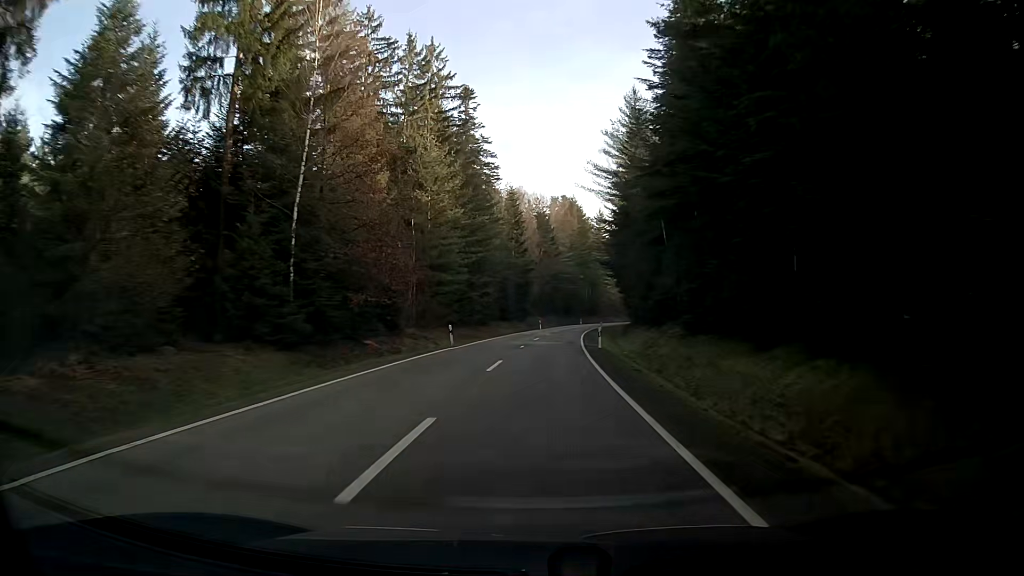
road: secondary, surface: asphalt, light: Day
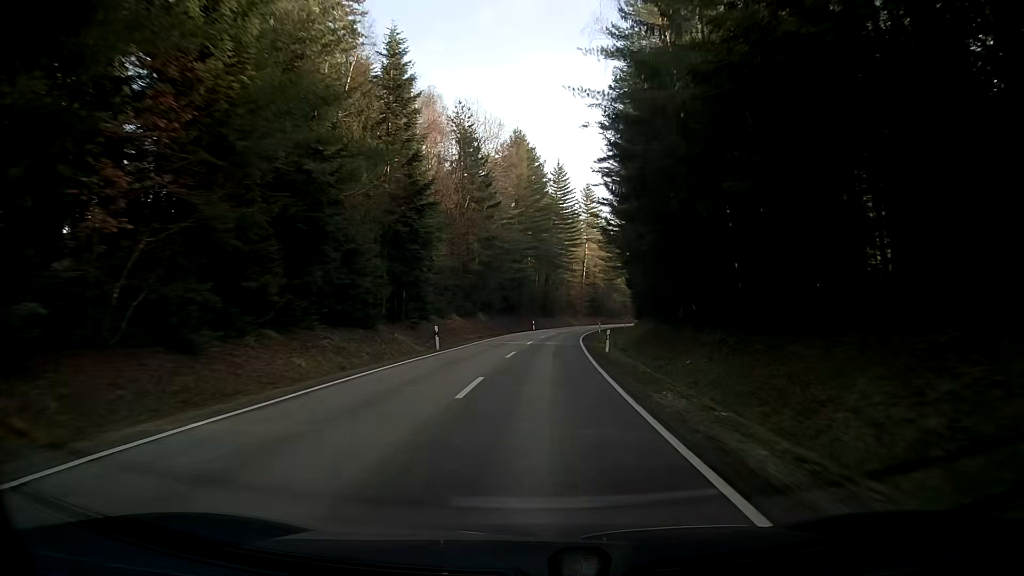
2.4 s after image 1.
(+2.6, +54.9) m; +5°
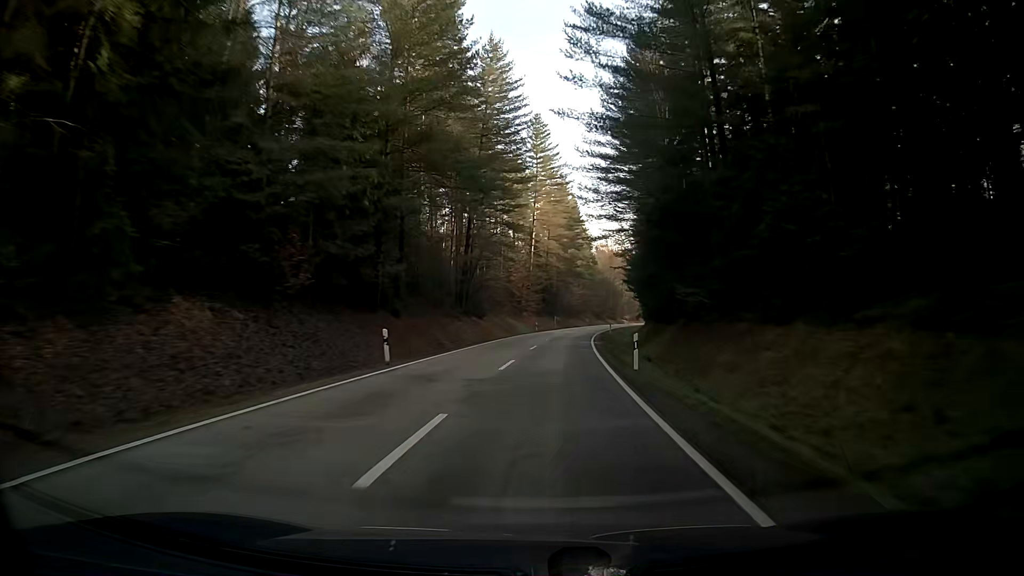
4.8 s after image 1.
(+2.1, +55.2) m; +5°
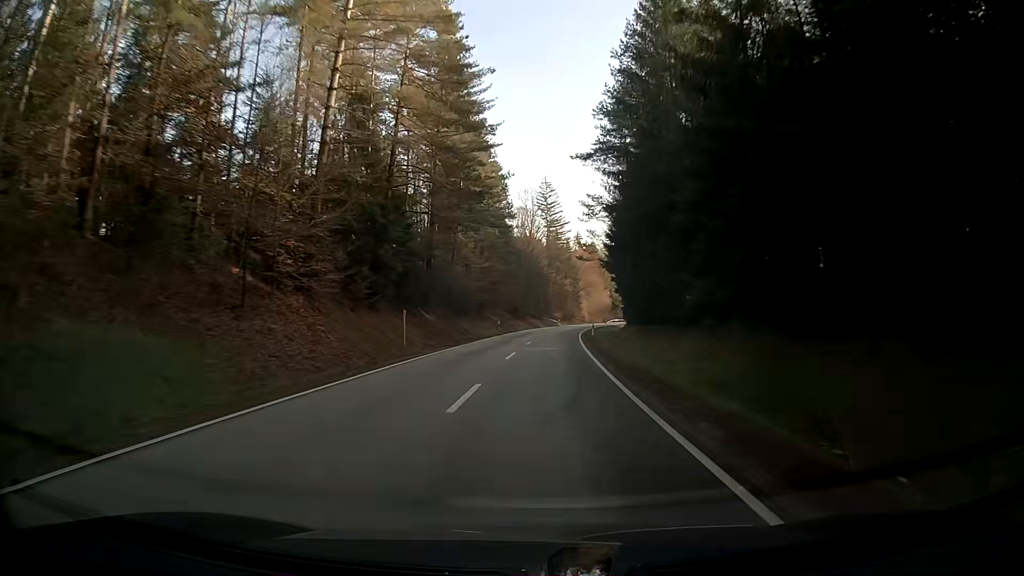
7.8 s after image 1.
(+5.0, +69.2) m; +8°
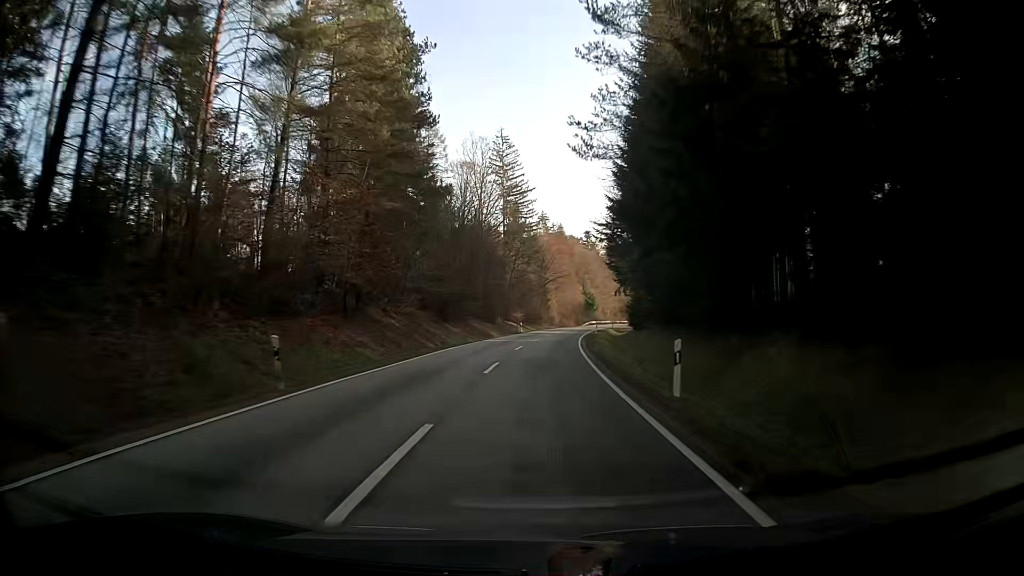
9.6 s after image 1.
(+1.3, +42.0) m; +4°
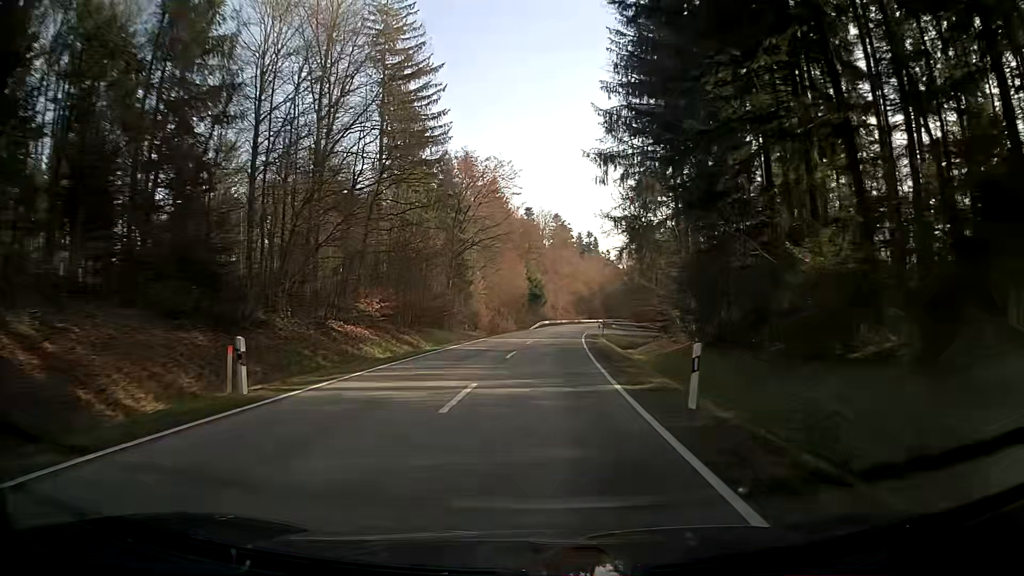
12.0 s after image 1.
(+2.3, +56.4) m; +5°
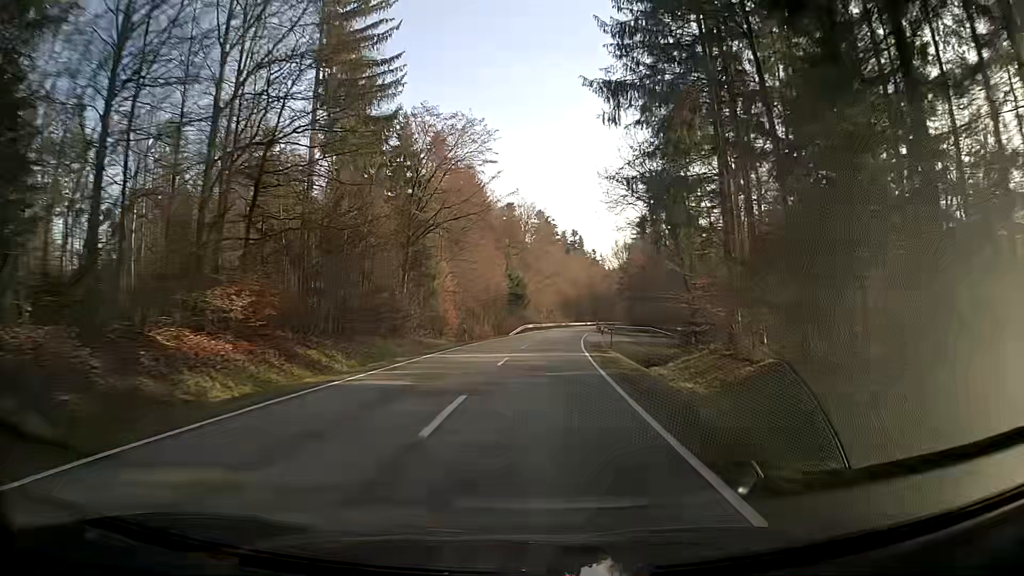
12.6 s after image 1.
(+0.2, +14.2) m; +2°
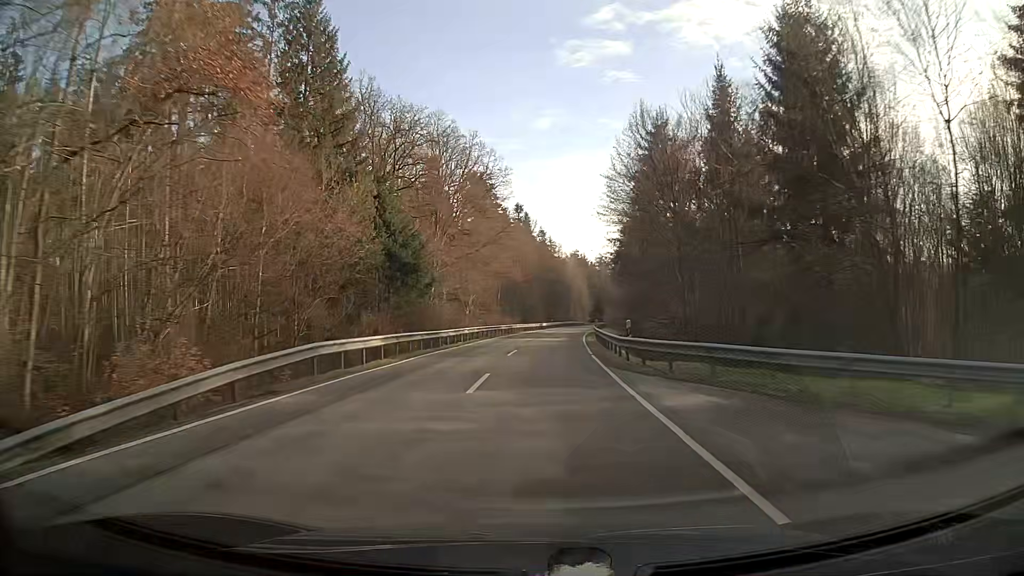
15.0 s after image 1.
(+2.1, +57.1) m; +5°
